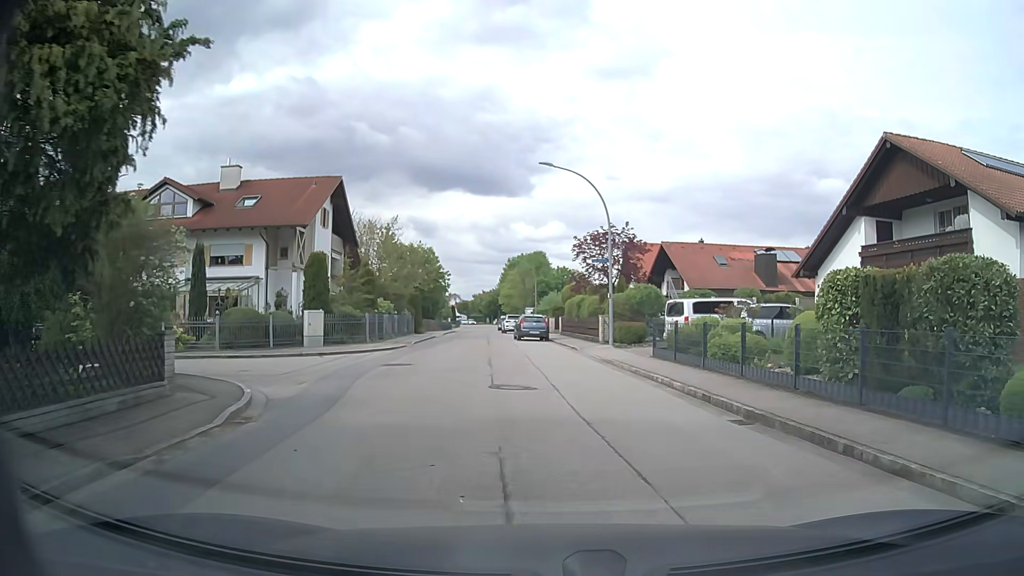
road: residential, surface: asphalt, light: Day
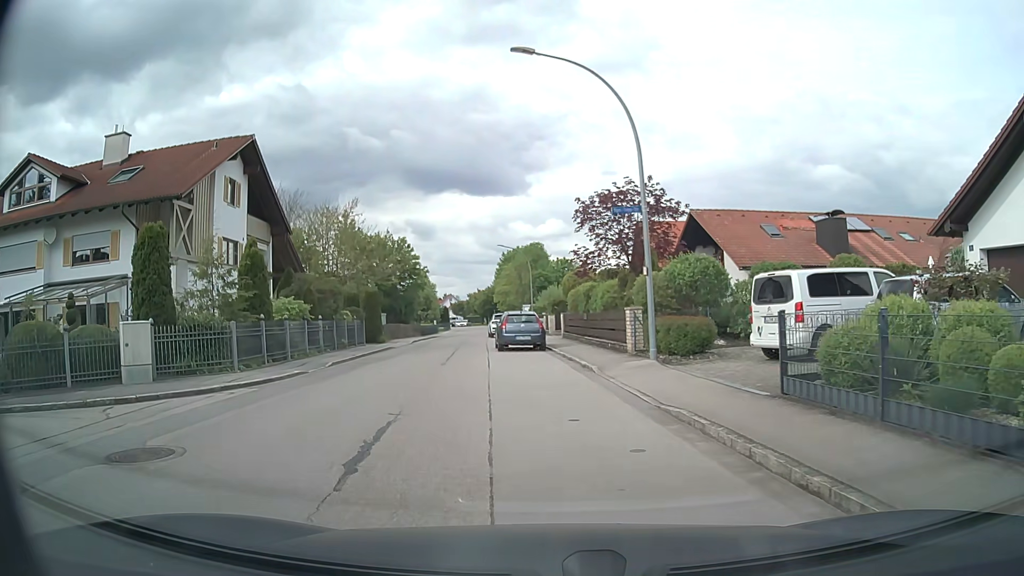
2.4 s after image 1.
(-0.1, +12.4) m; -2°
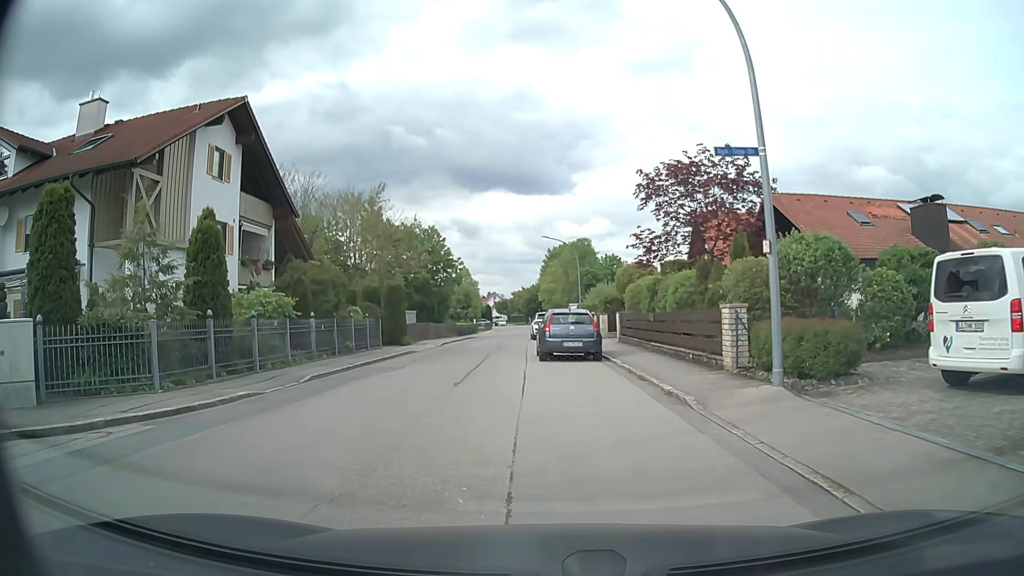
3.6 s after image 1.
(-0.2, +5.8) m; -3°
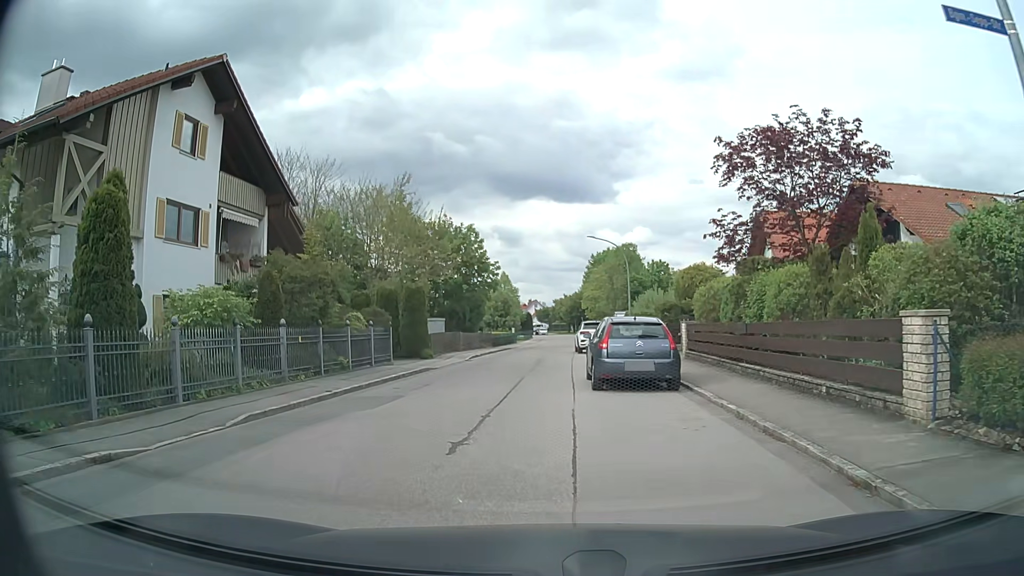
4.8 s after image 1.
(-0.2, +5.5) m; -4°
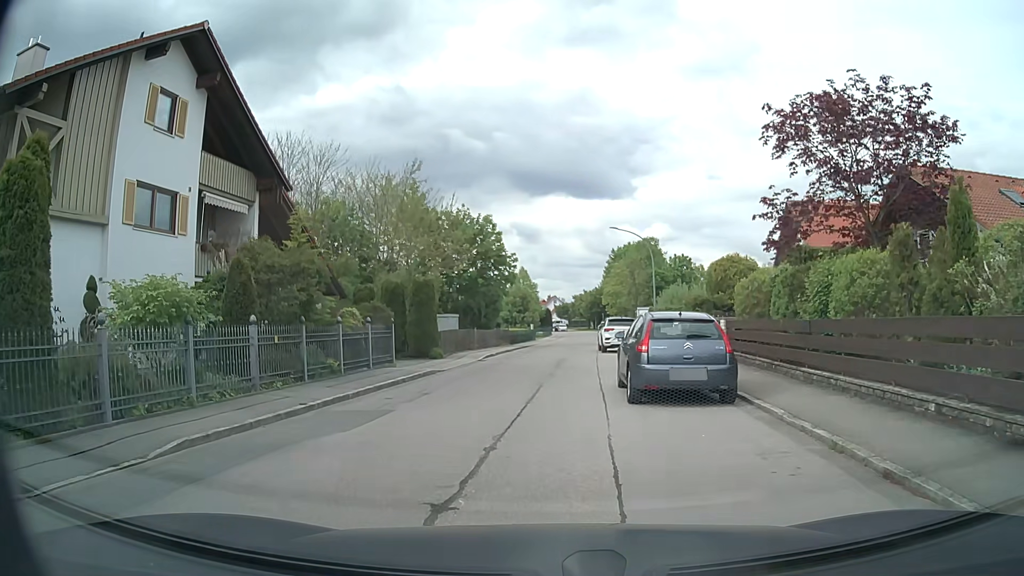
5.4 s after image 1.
(0.0, +2.7) m; -2°
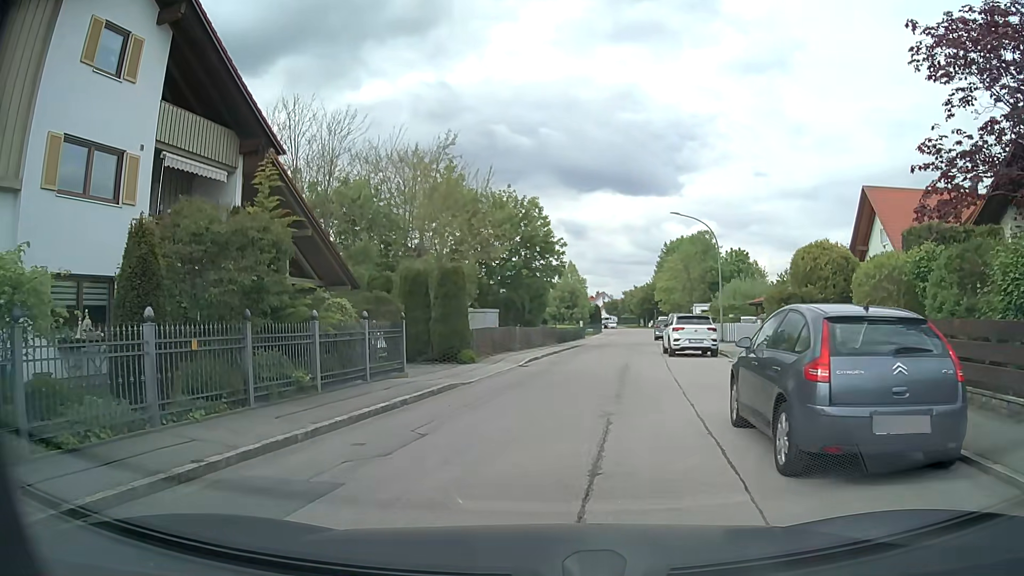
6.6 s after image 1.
(-0.2, +5.2) m; -4°
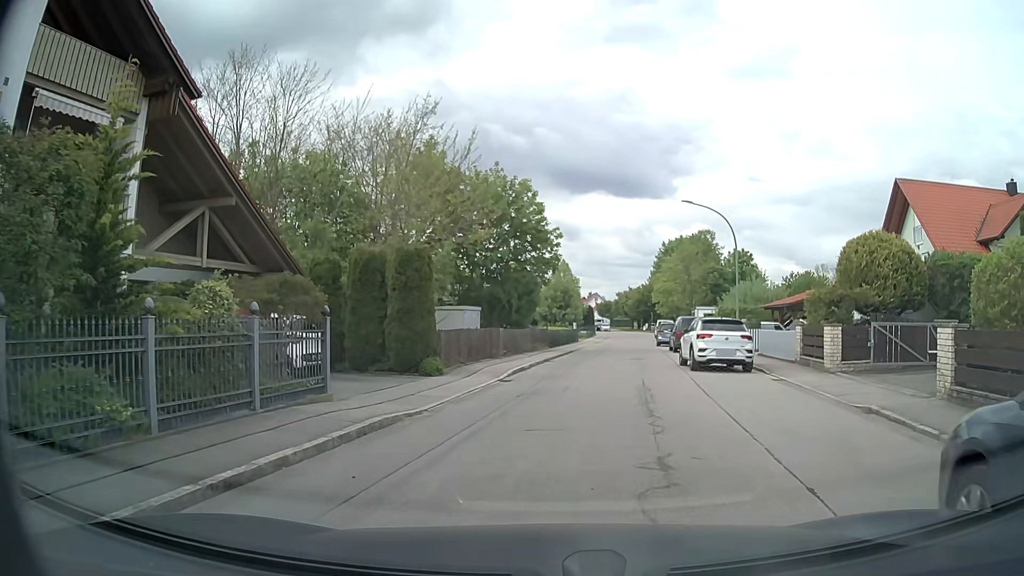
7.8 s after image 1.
(0.0, +5.3) m; +1°
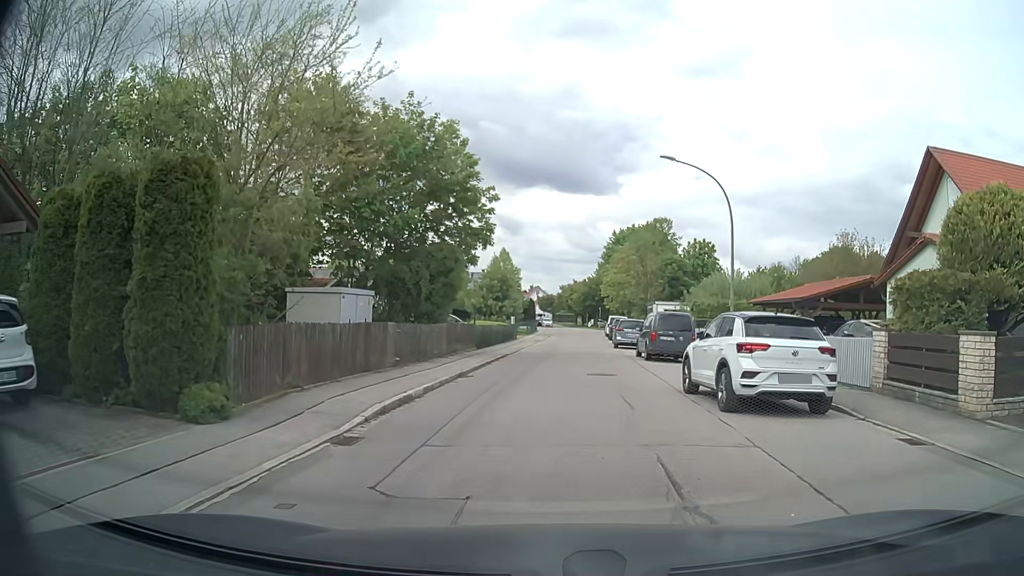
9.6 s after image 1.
(+0.4, +9.3) m; +5°
